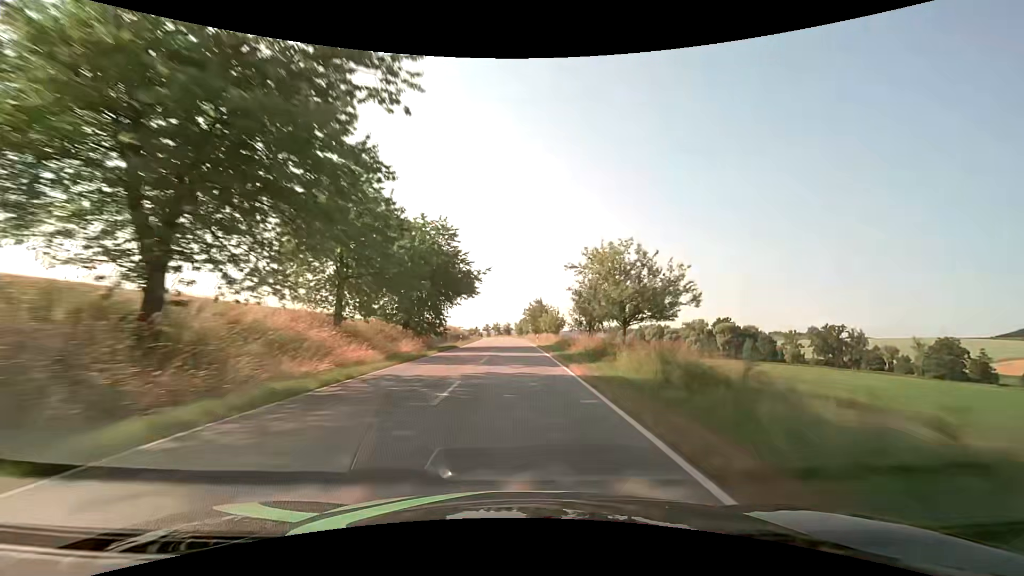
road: secondary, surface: asphalt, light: Day
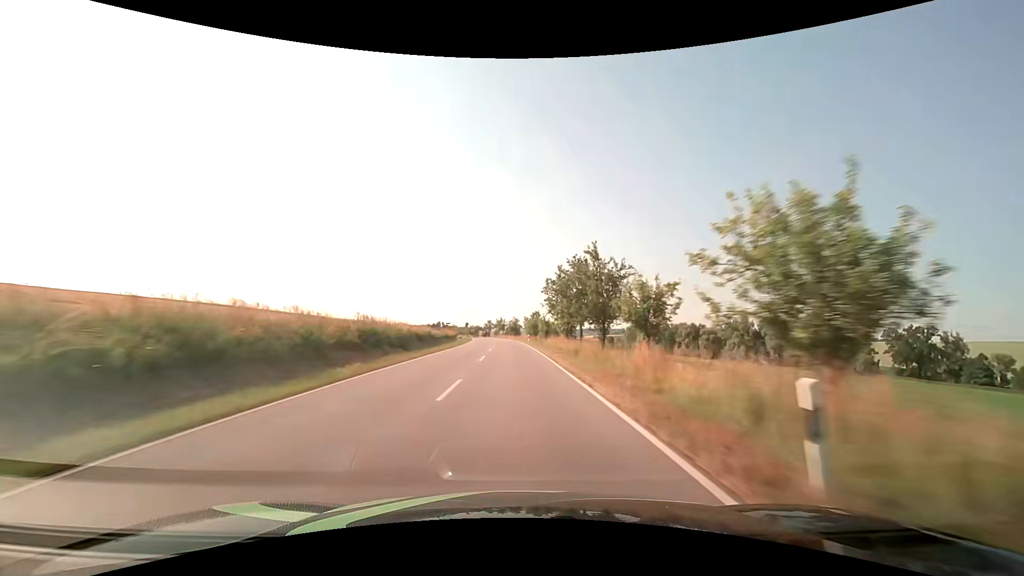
(-0.1, +47.6) m; -1°
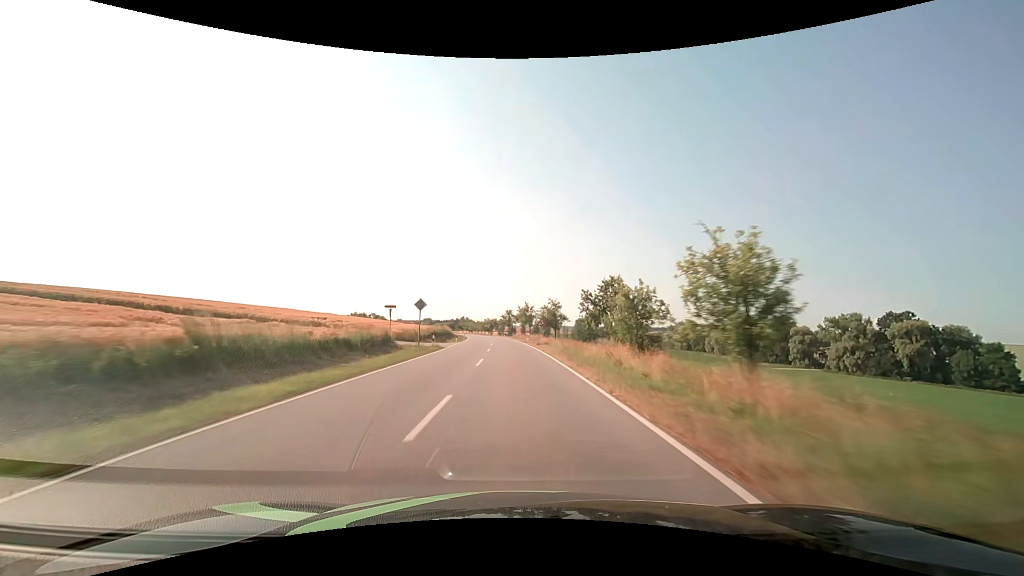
(-1.6, +63.5) m; -3°
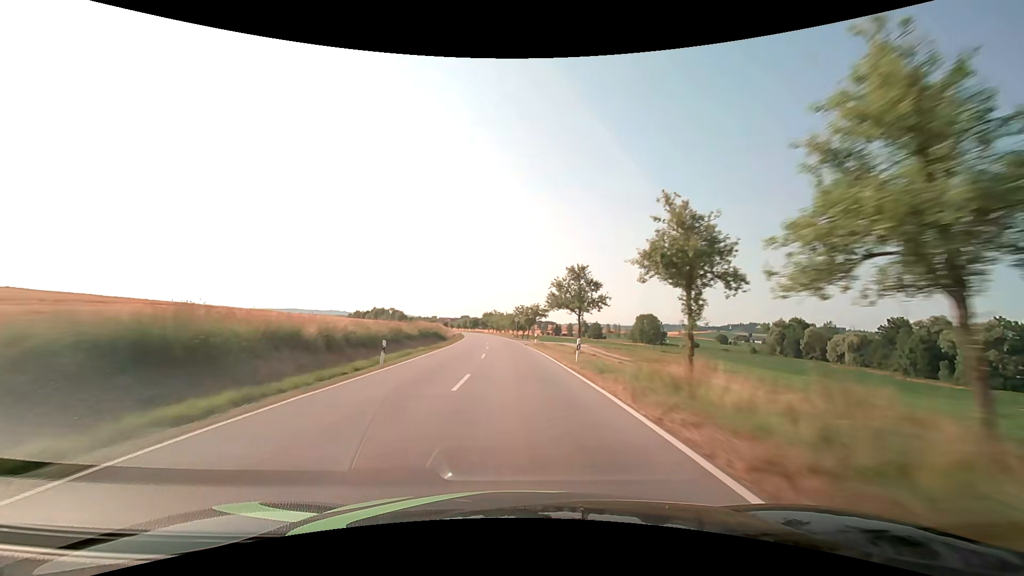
(-3.3, +79.4) m; -5°
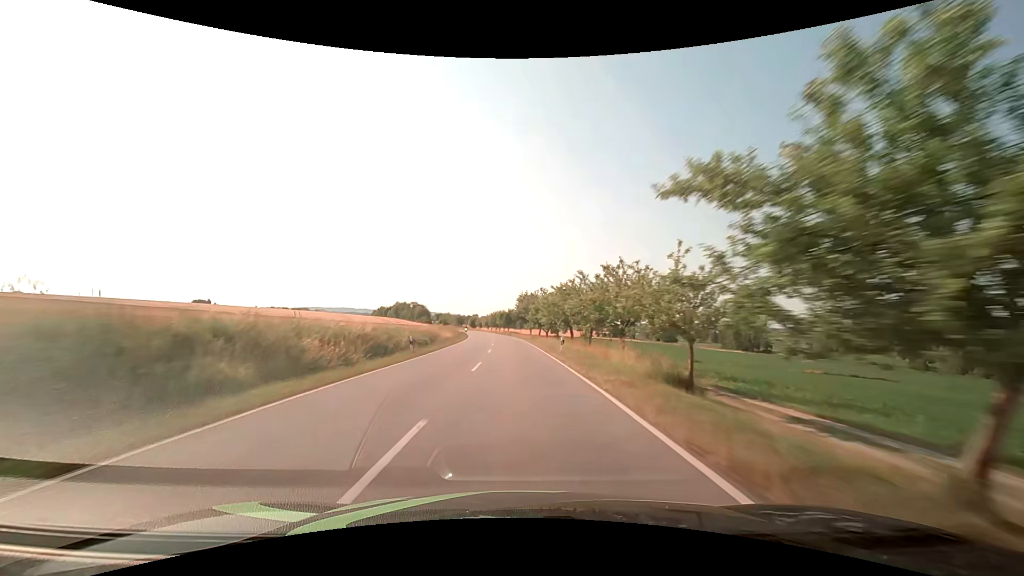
(-3.9, +79.2) m; -5°
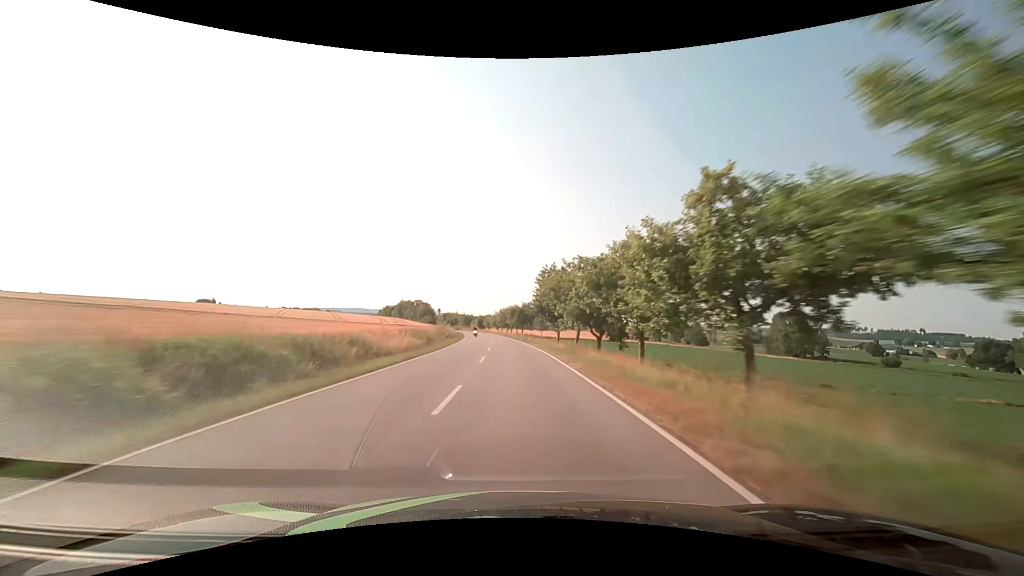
(-0.5, +31.7) m; -2°
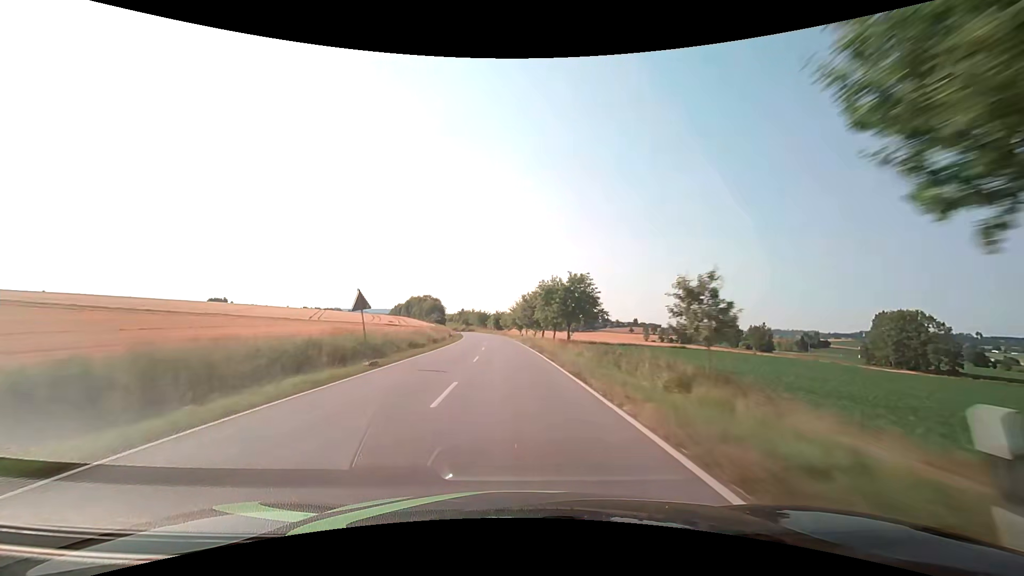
(-1.2, +47.5) m; -3°
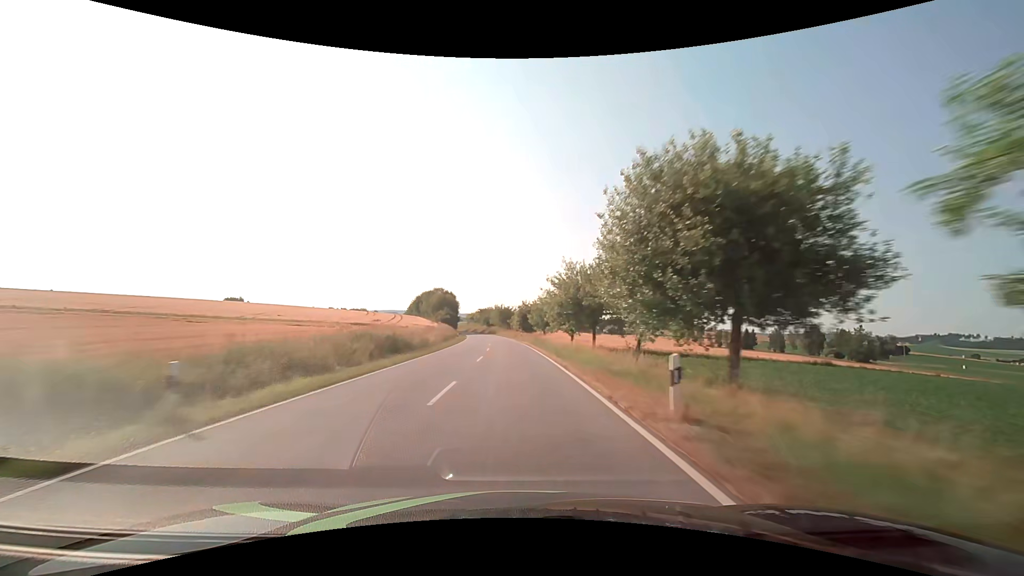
(-1.4, +47.5) m; -3°
(0, +10) (0, +20) (-1, +30) (-1, +40) (-2, +50) (-2, +60) (-3, +70) (-4, +80) (-5, +90) (-6, +100) m
